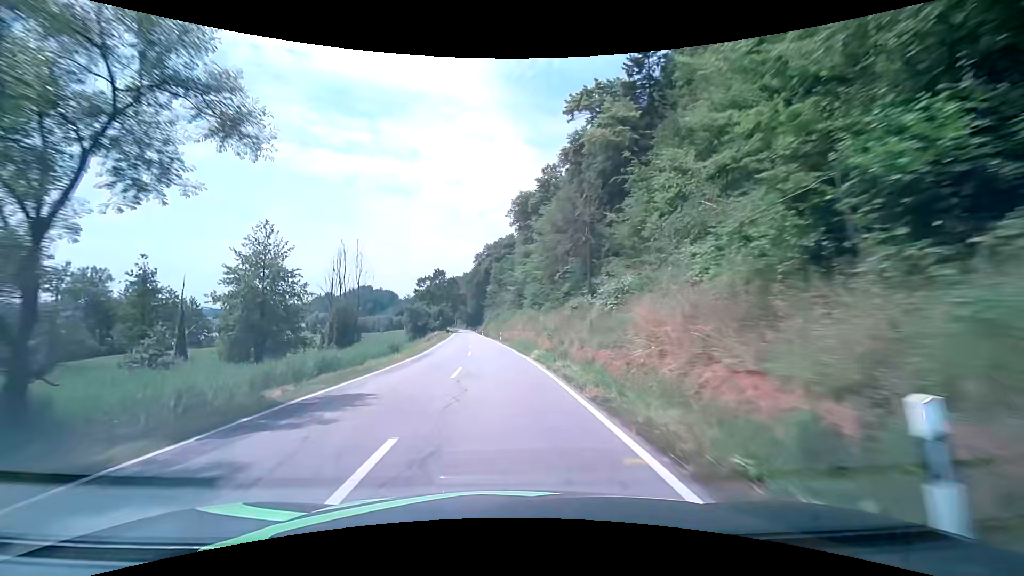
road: secondary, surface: asphalt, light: Day
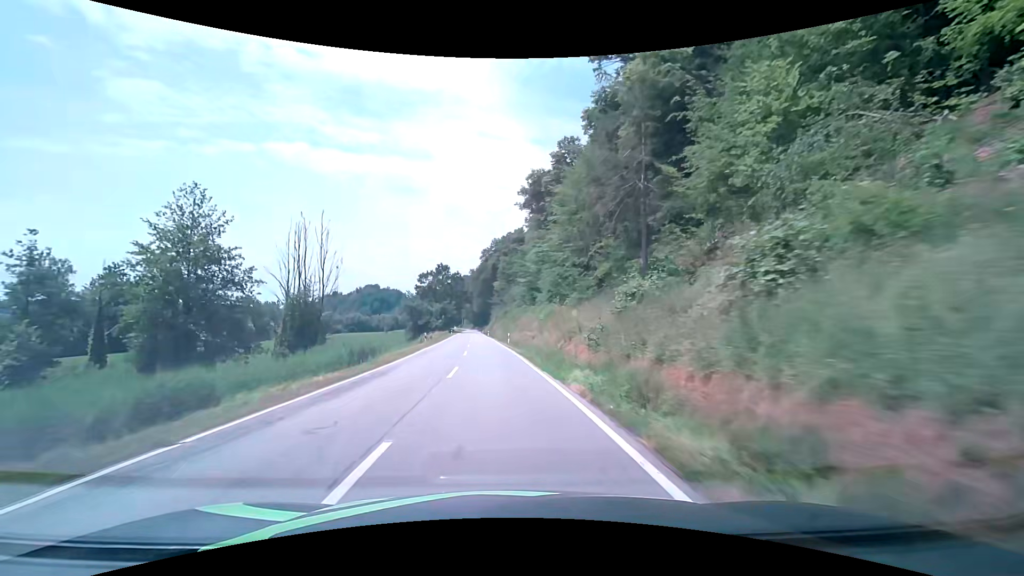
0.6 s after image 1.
(-0.1, +12.1) m; -1°
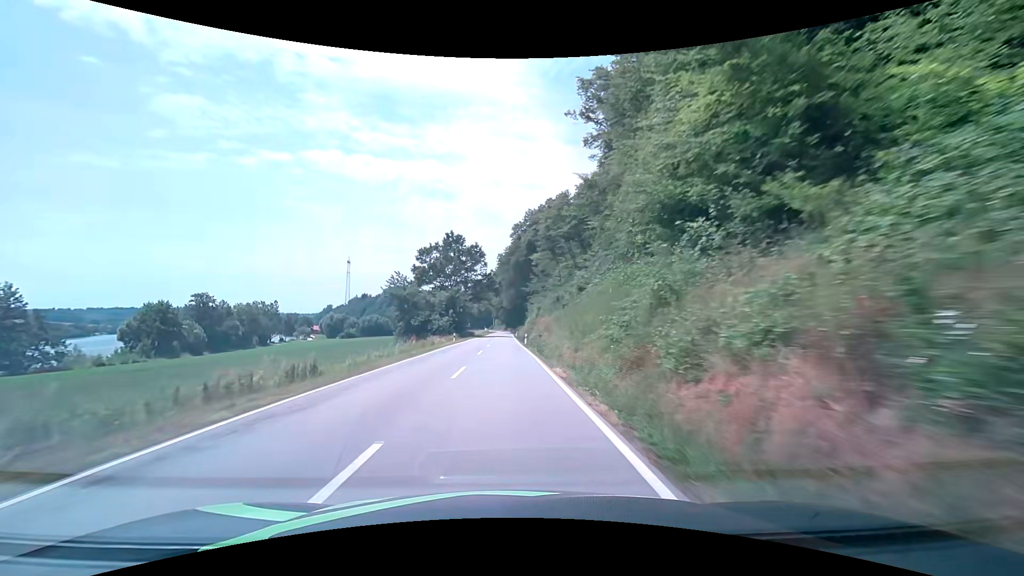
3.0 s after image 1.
(-1.9, +48.5) m; -4°
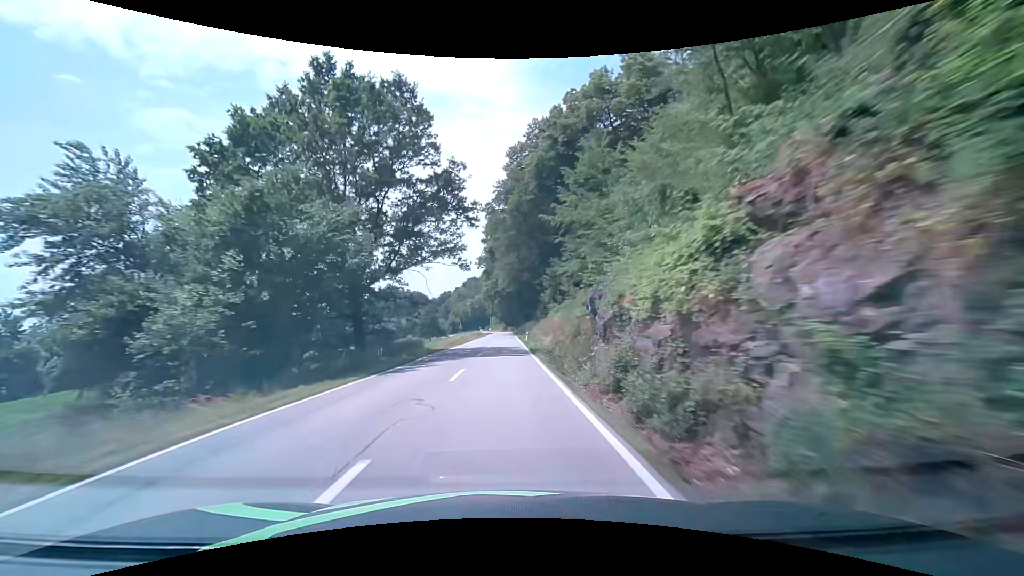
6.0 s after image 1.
(-0.2, +60.5) m; 0°
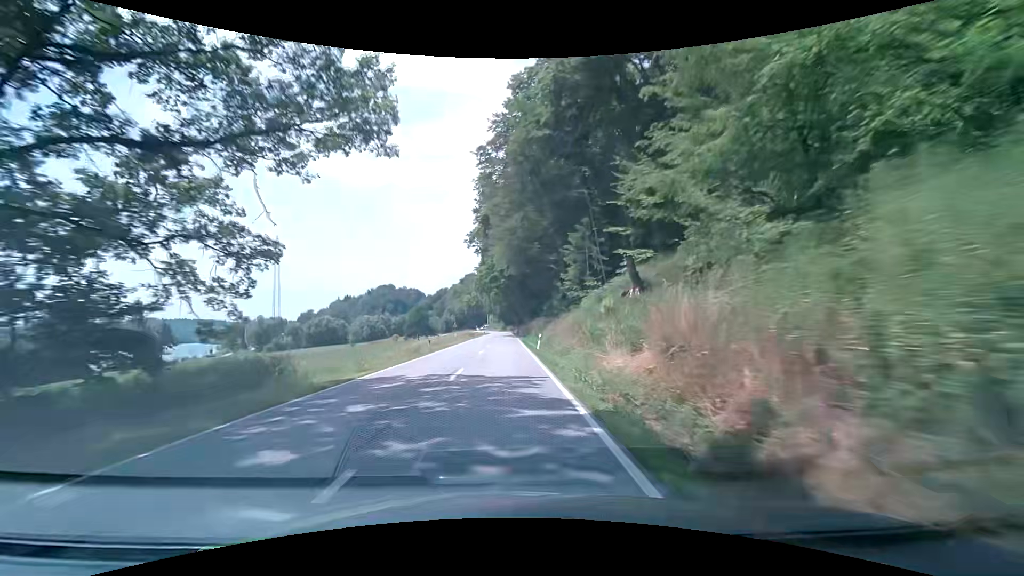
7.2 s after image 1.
(0.0, +23.8) m; 0°
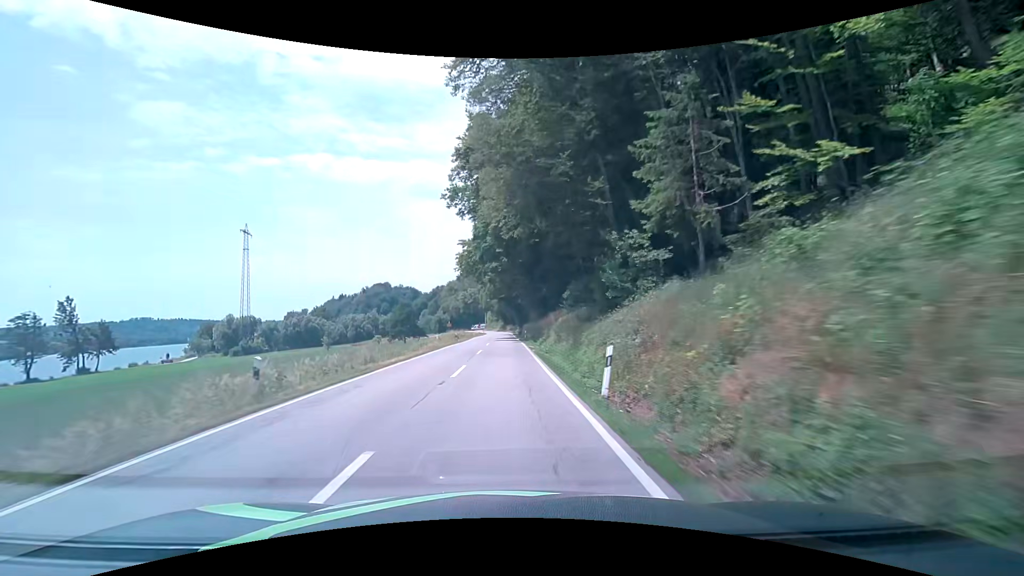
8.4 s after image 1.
(0.0, +23.3) m; 0°
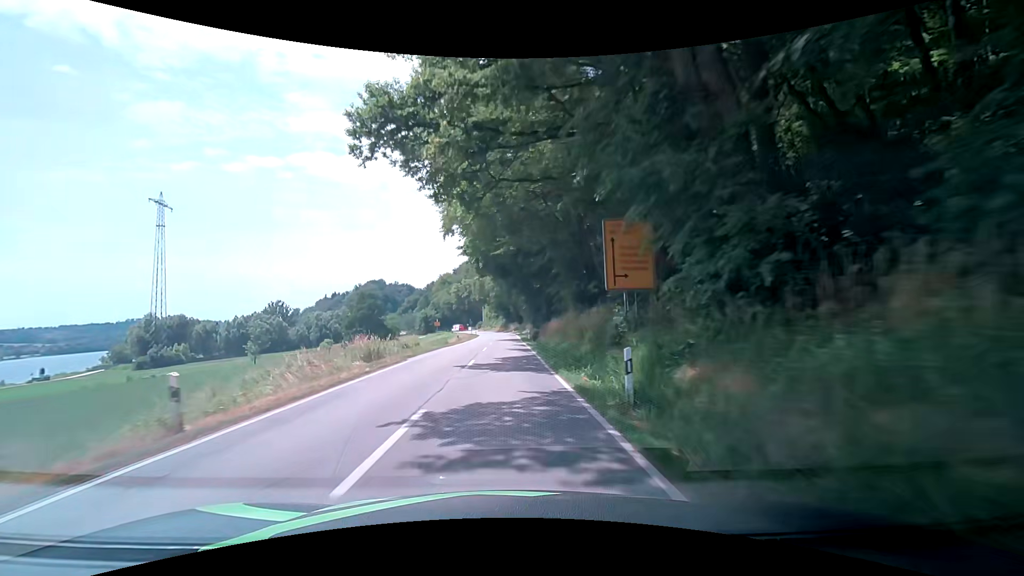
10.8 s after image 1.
(-0.4, +44.8) m; -1°
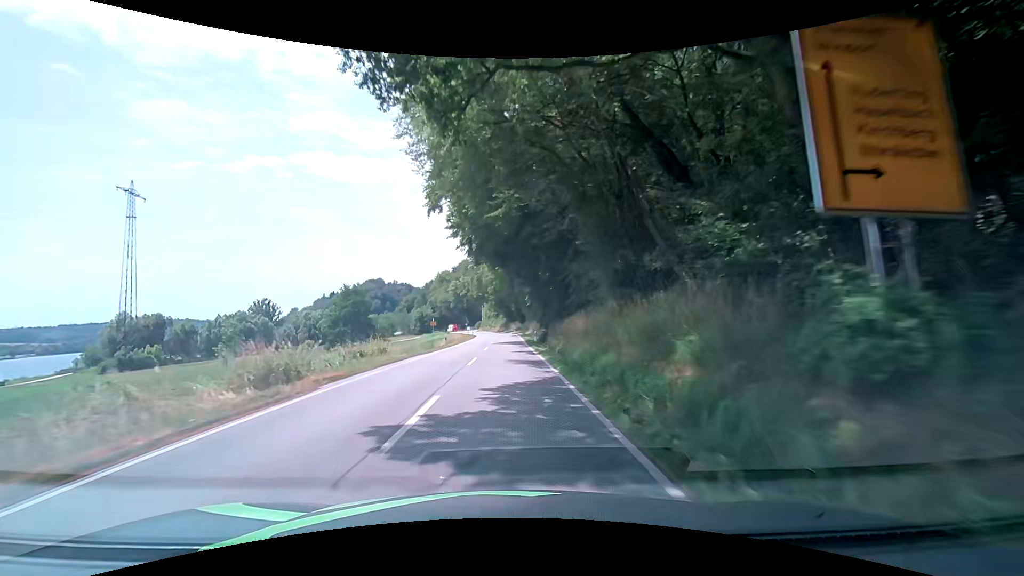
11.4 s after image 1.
(+0.1, +10.8) m; +1°
(0, +10) (0, +20) (0, +30) (0, +40) (0, +50) (0, +60) (-1, +70) (-1, +80) (-2, +90) (-3, +100) m
